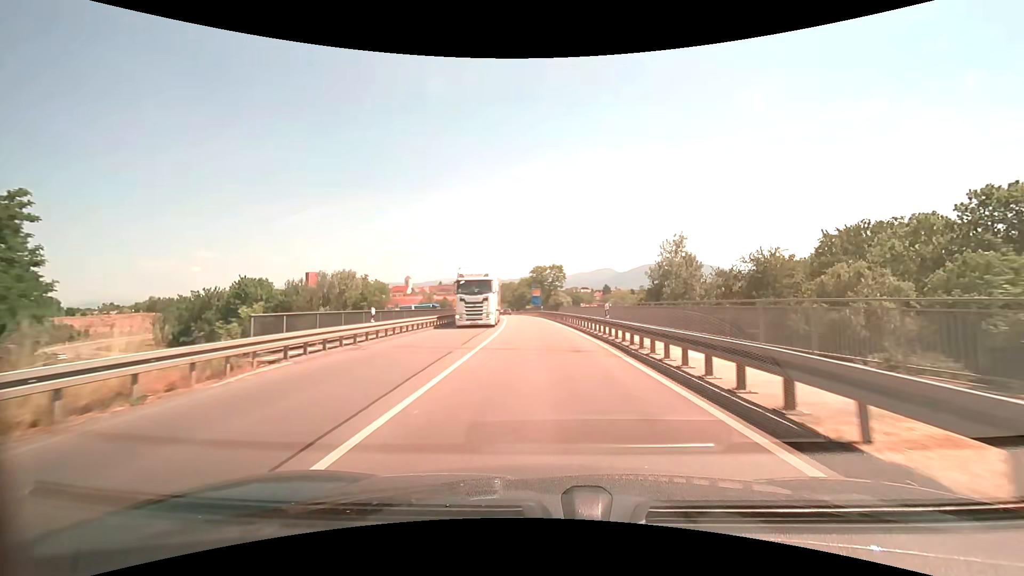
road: primary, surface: asphalt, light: Day
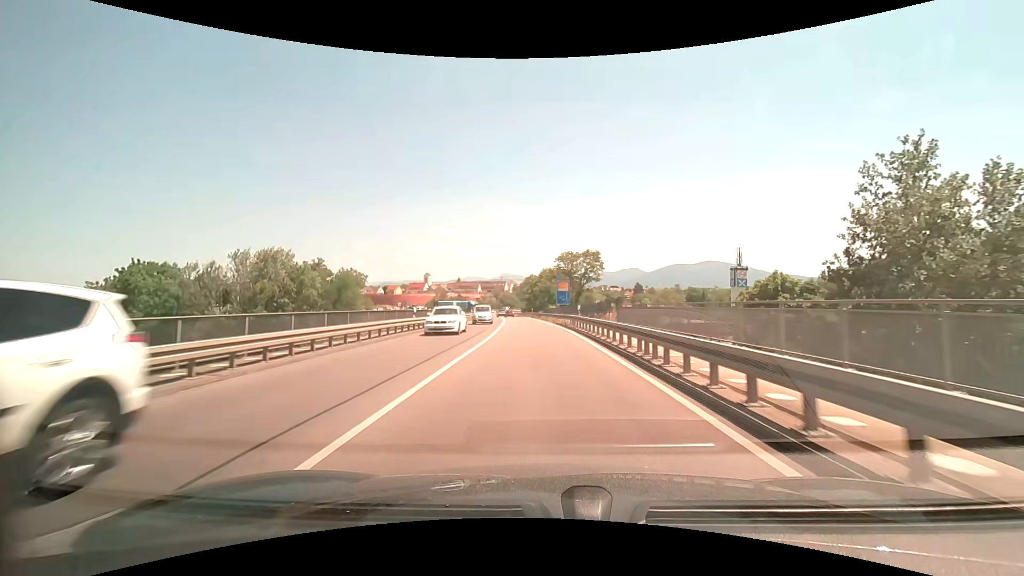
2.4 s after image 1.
(-0.6, +34.2) m; -3°
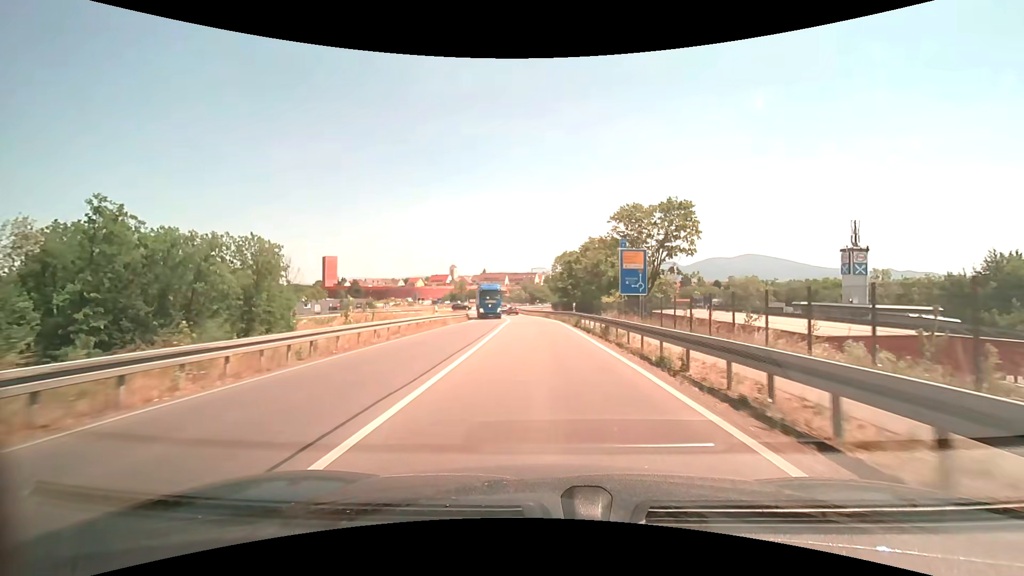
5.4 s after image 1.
(-1.6, +43.8) m; -3°
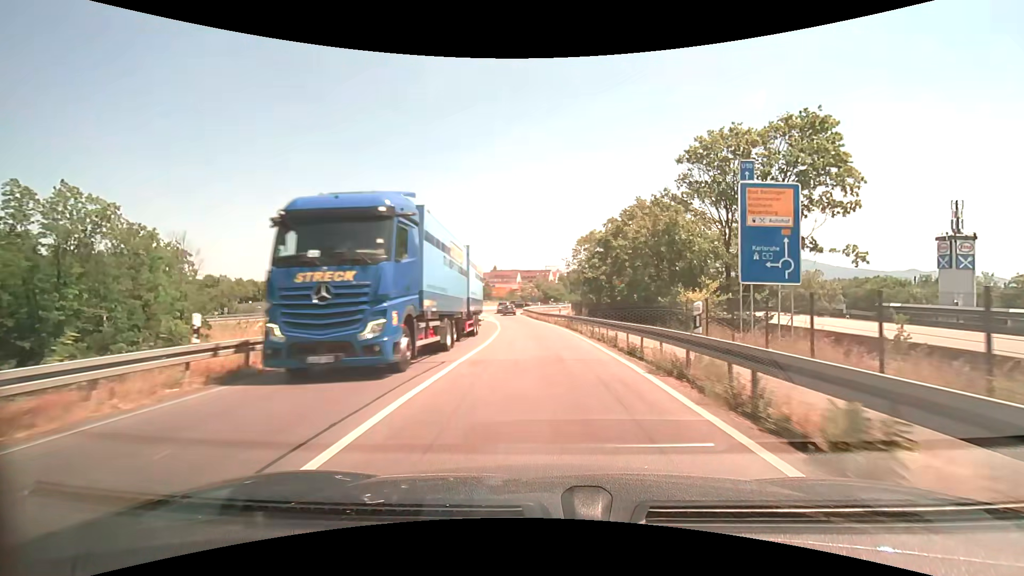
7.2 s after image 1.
(-0.5, +25.0) m; -2°
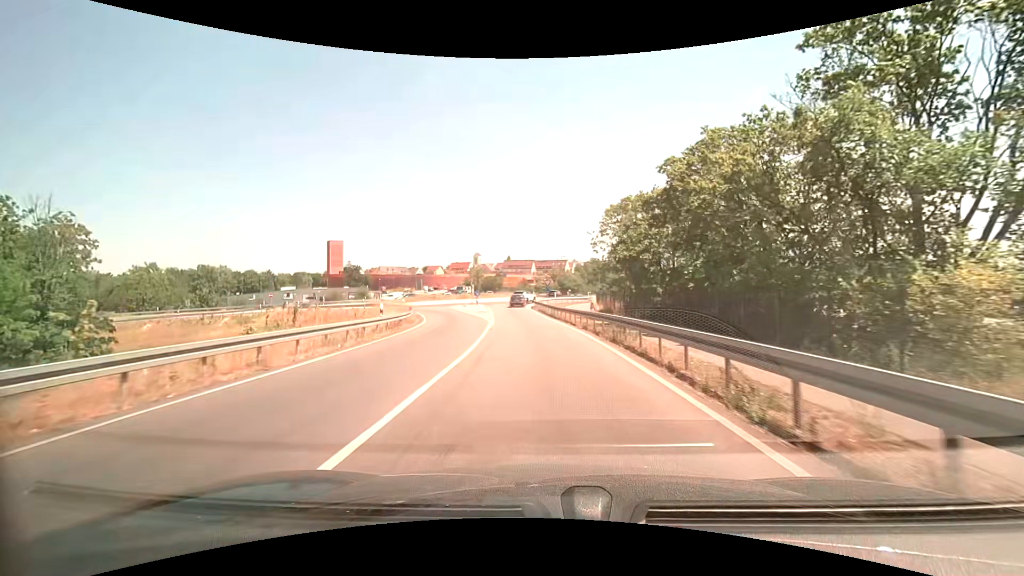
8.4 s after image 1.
(-0.2, +15.7) m; -2°
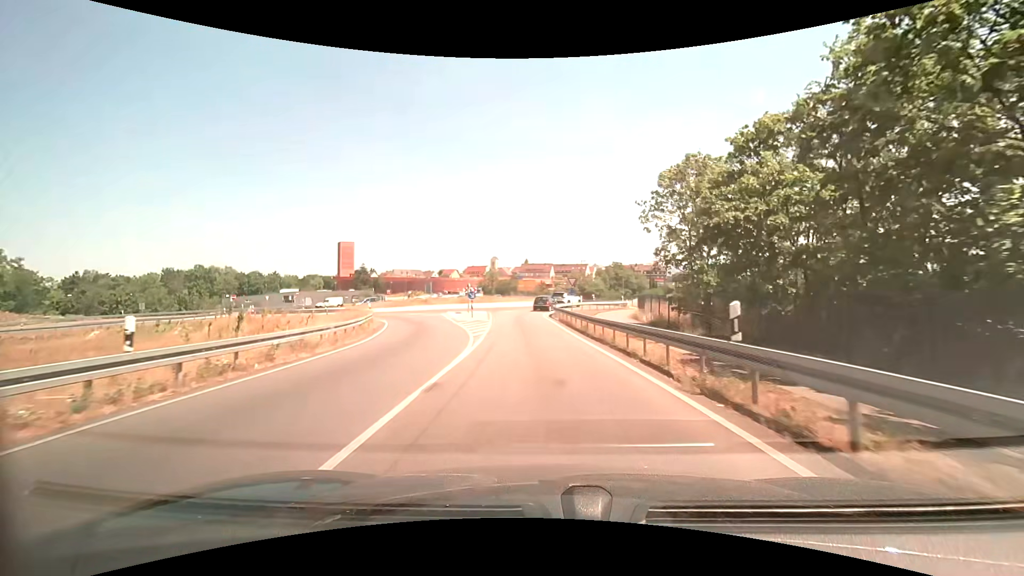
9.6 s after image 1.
(-0.2, +14.7) m; -2°
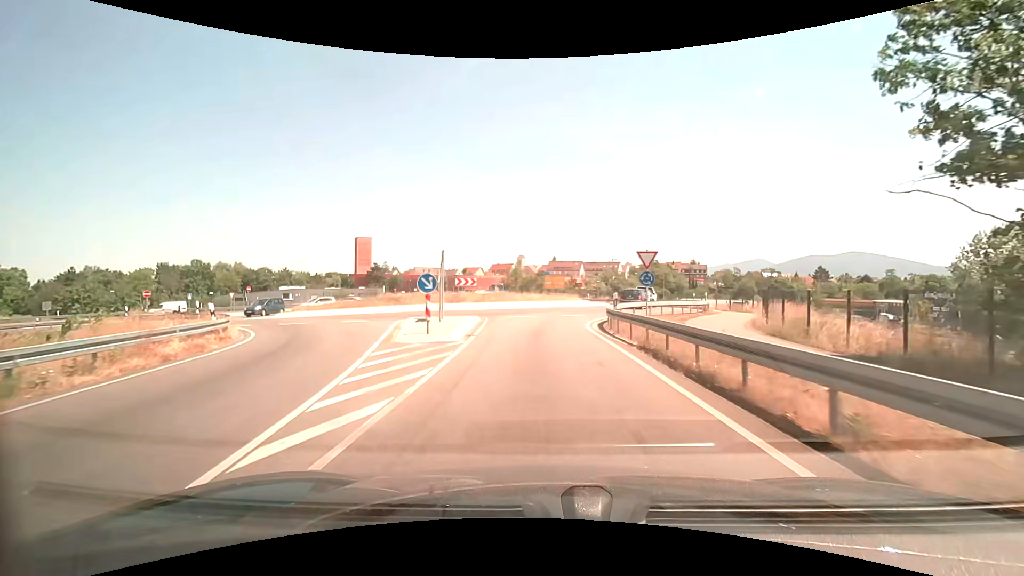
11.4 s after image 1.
(-0.6, +19.4) m; -4°
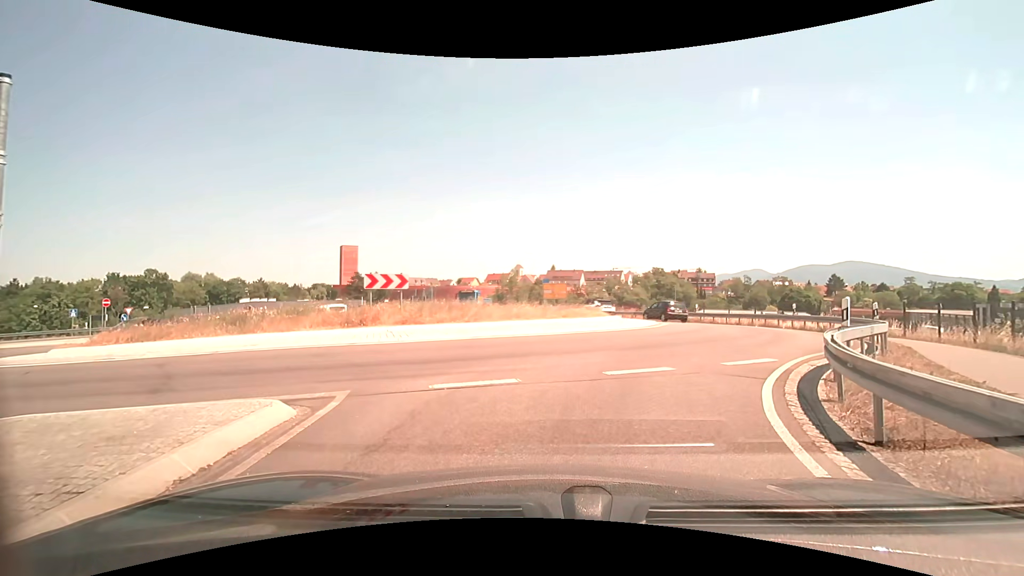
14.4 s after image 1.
(0.0, +17.2) m; 0°
